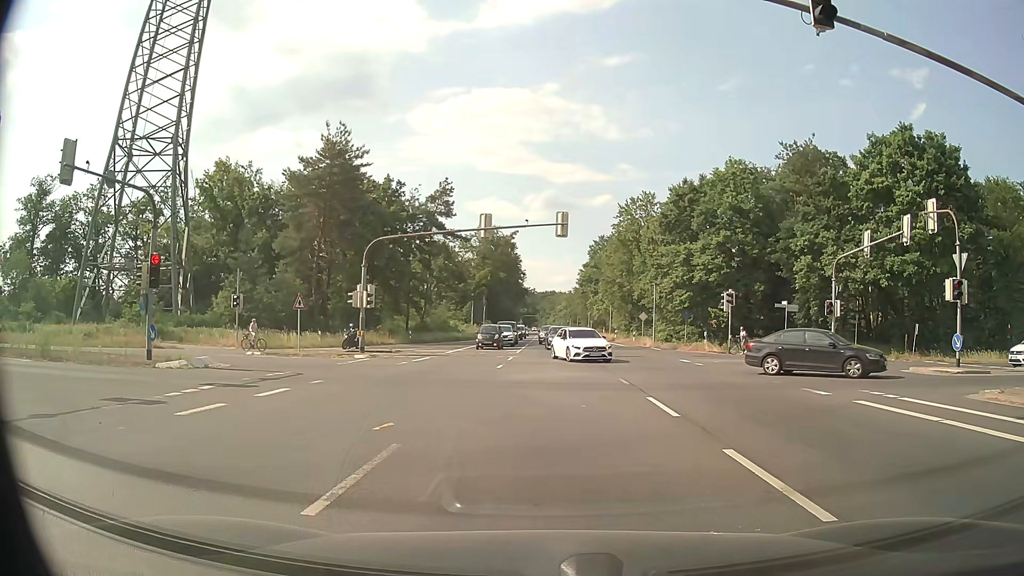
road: primary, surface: asphalt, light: Day
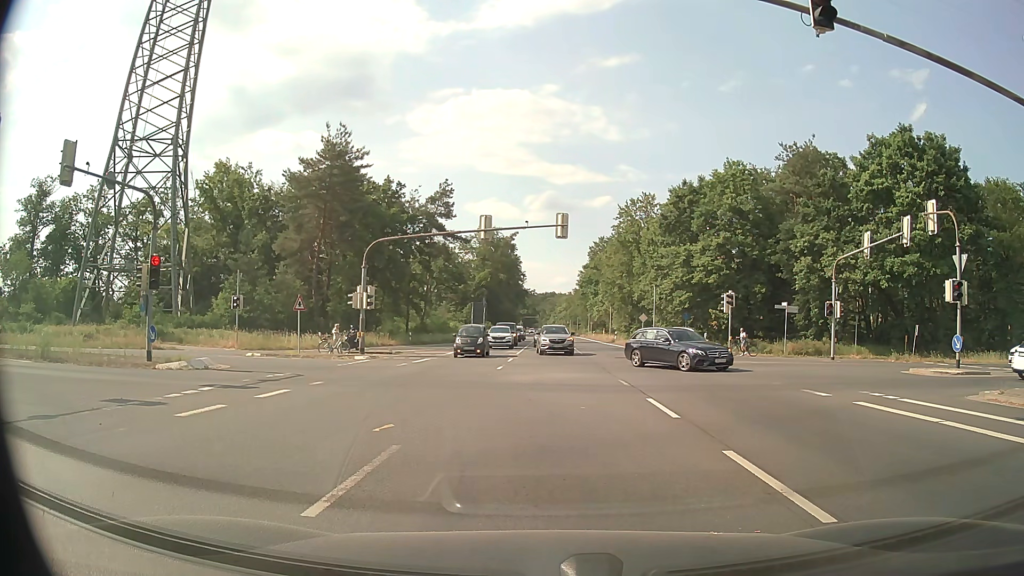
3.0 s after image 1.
(0.0, +0.1) m; 0°
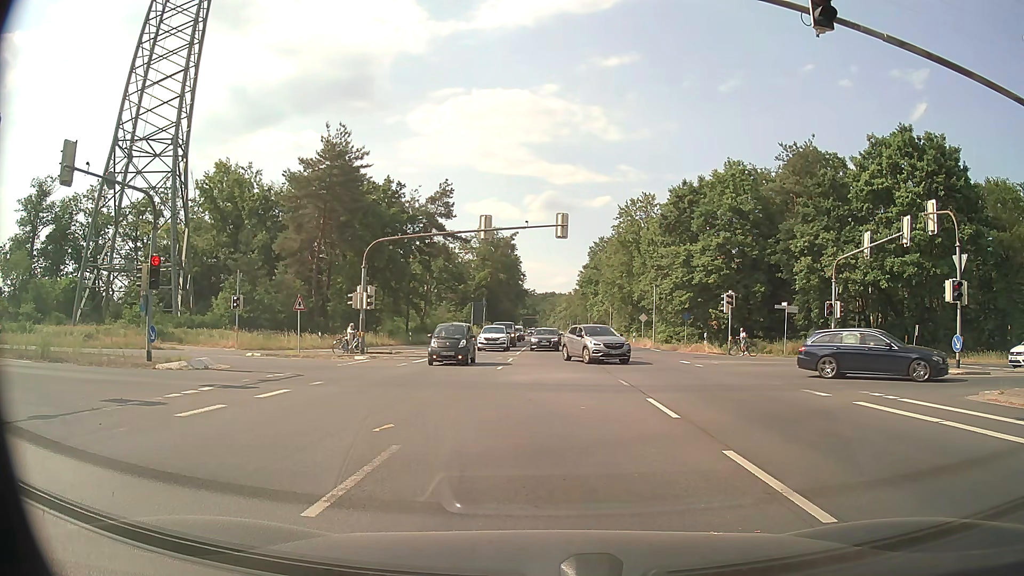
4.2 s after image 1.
(0.0, 0.0) m; 0°
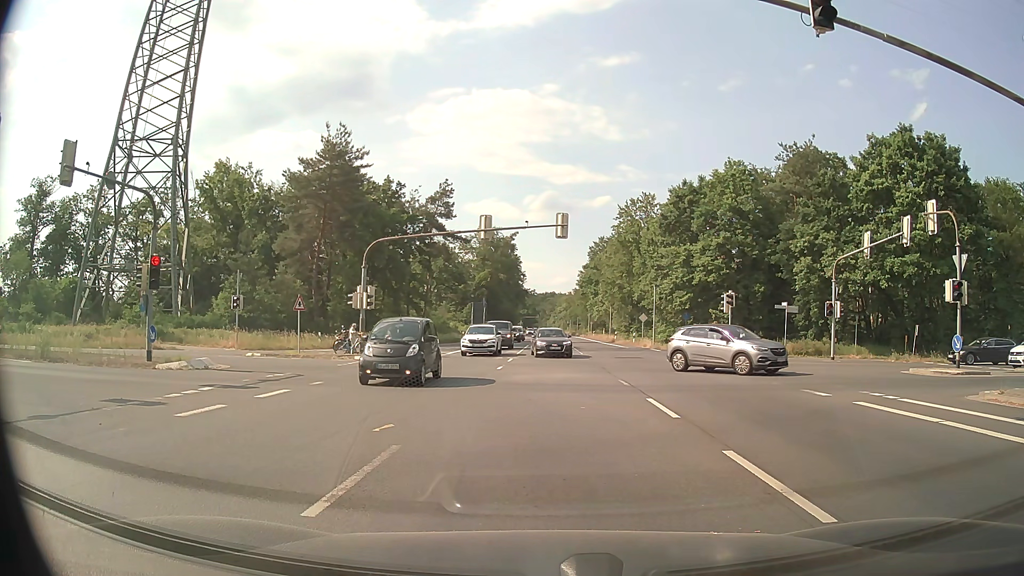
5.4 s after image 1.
(0.0, 0.0) m; 0°
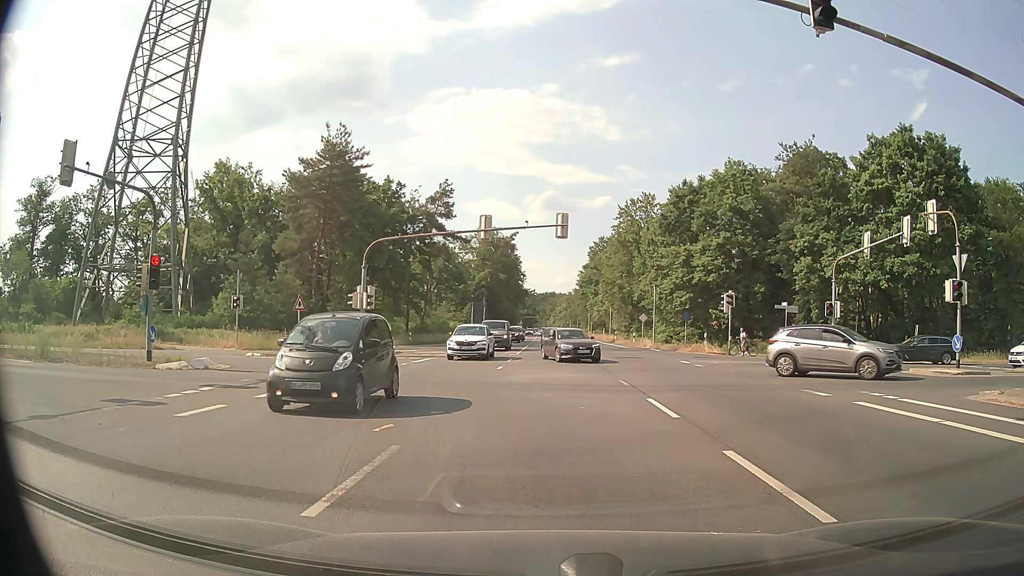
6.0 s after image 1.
(0.0, 0.0) m; 0°
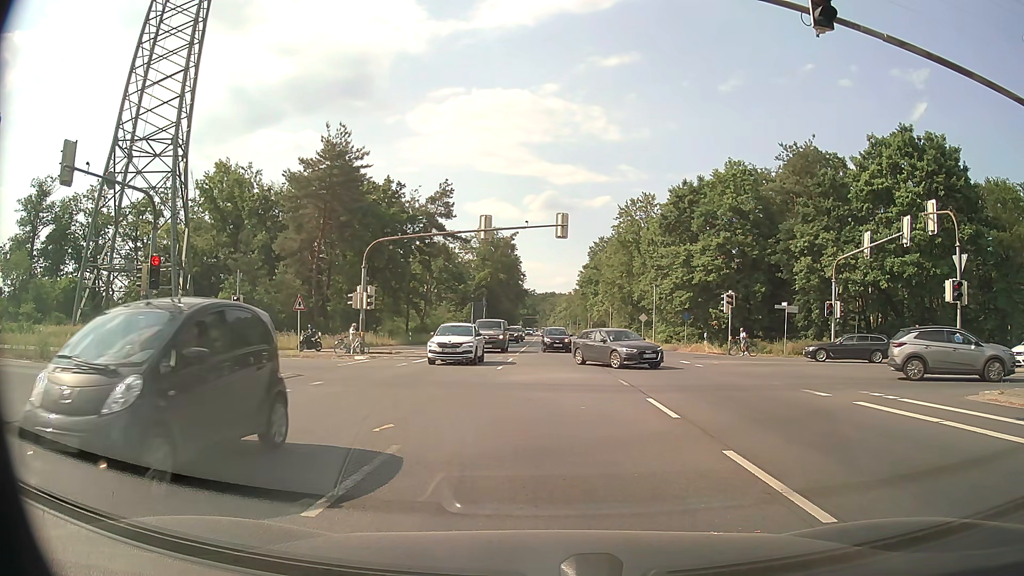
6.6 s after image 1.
(0.0, 0.0) m; 0°
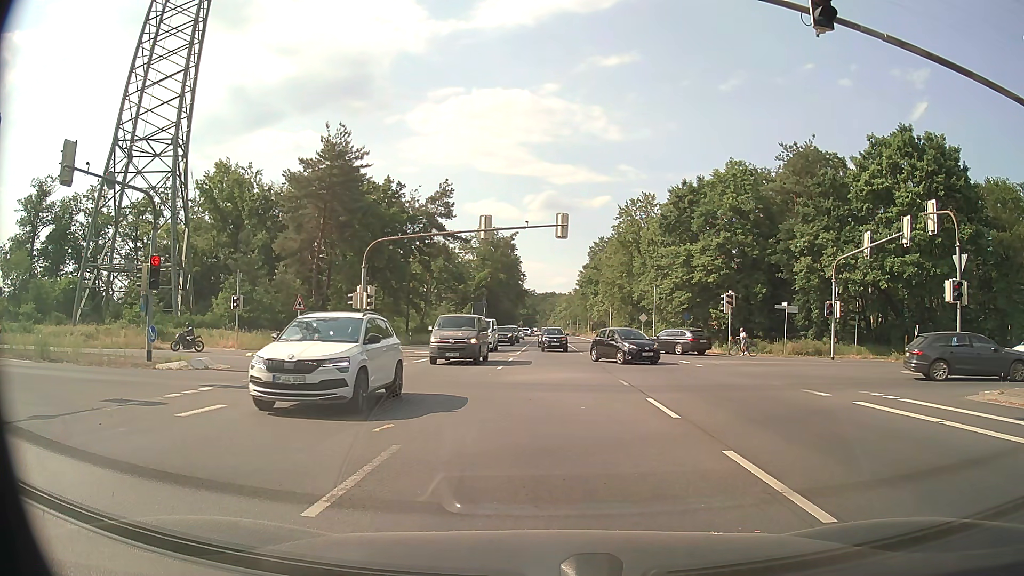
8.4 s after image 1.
(0.0, 0.0) m; 0°
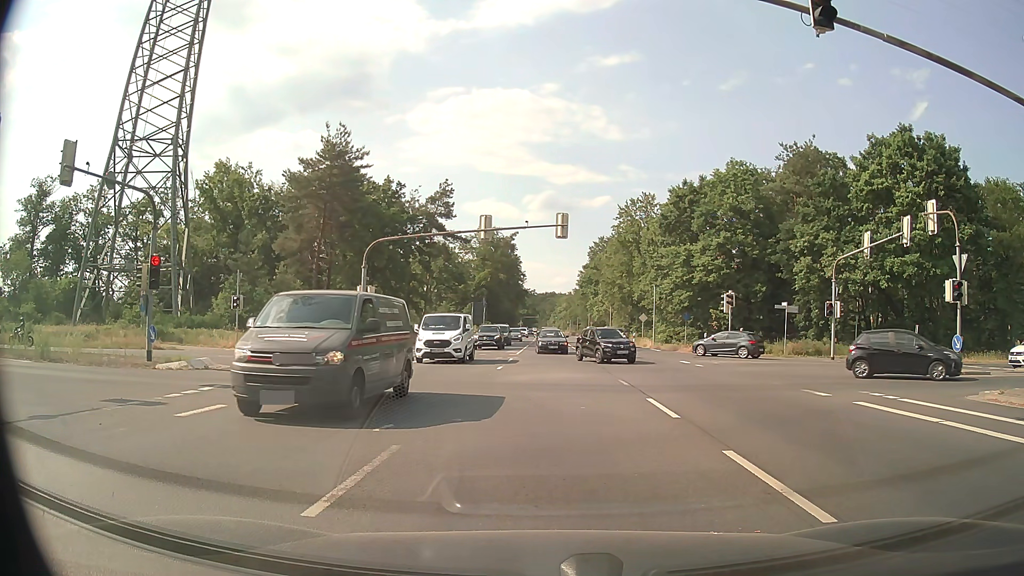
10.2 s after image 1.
(0.0, 0.0) m; 0°
